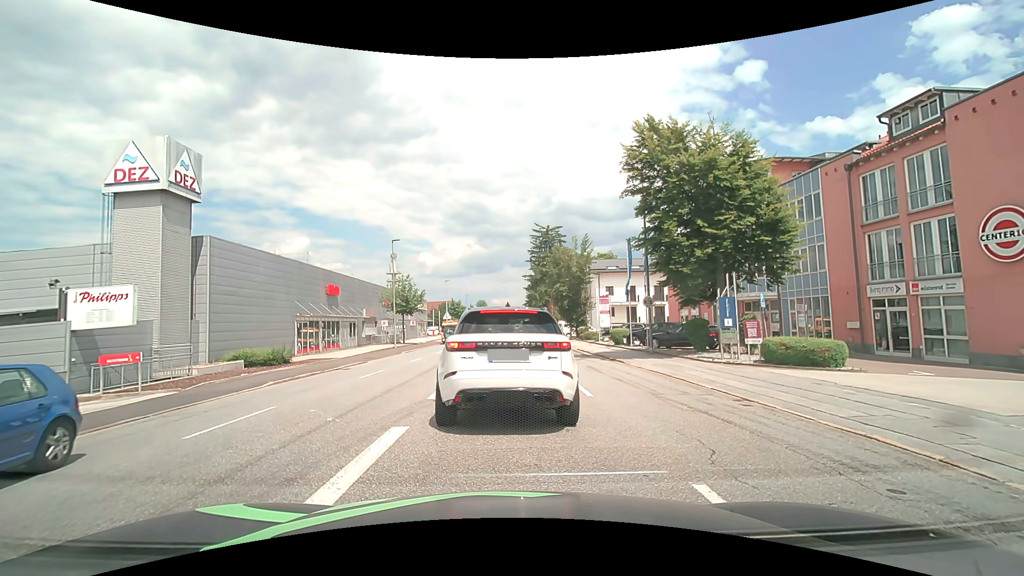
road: tertiary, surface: asphalt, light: Day
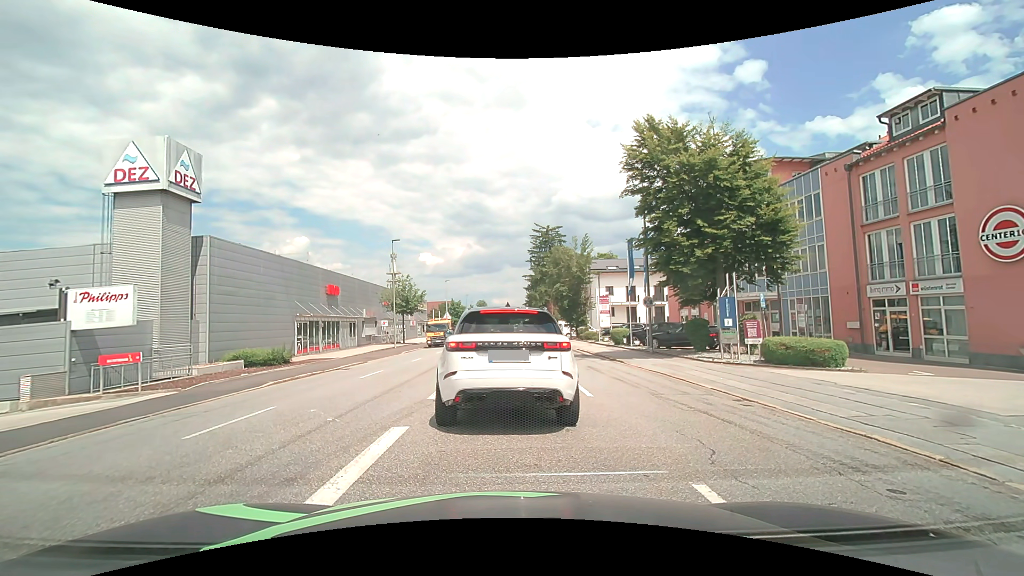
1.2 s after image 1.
(0.0, 0.0) m; 0°
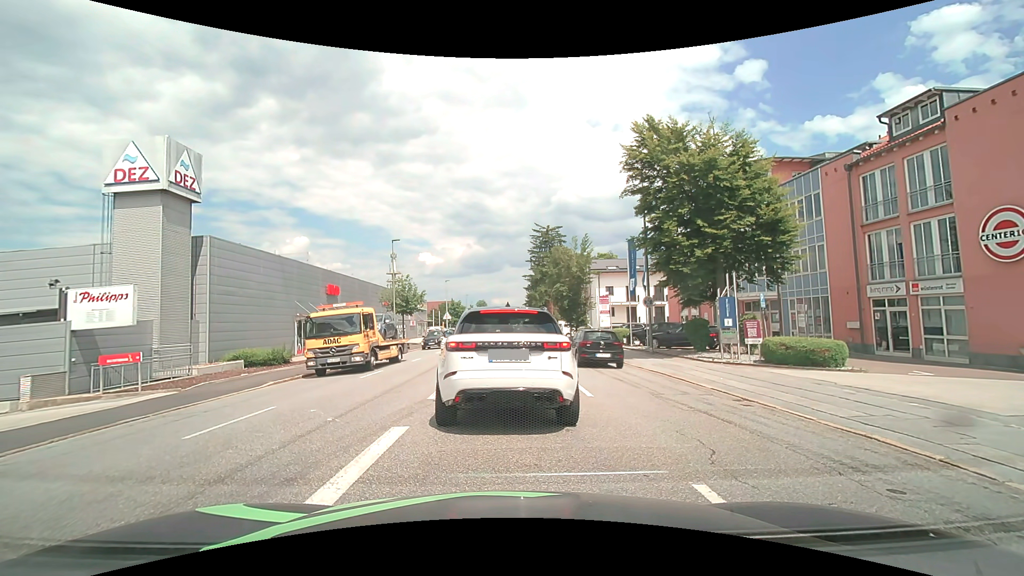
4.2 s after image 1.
(0.0, 0.0) m; 0°
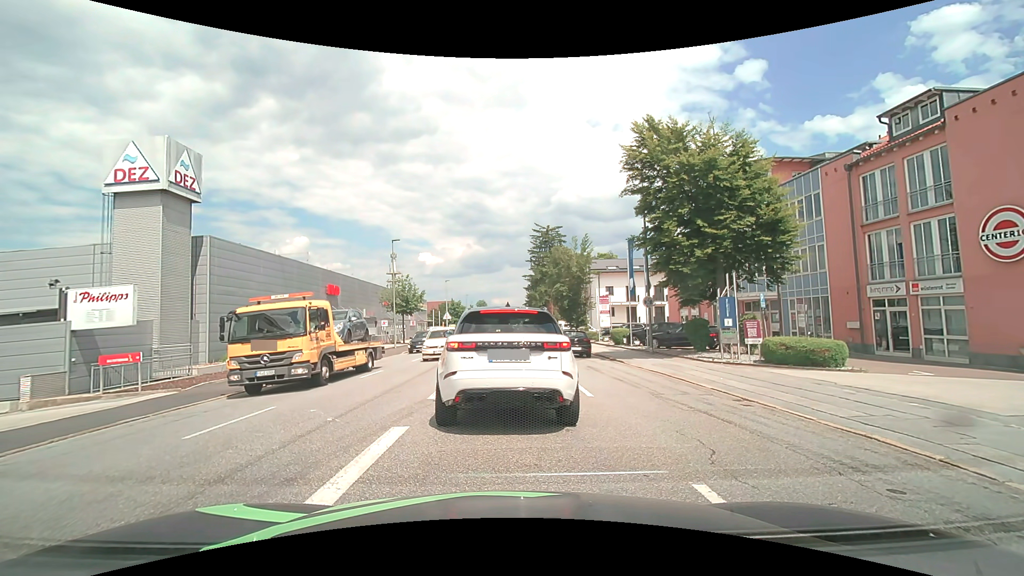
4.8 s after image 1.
(0.0, 0.0) m; 0°
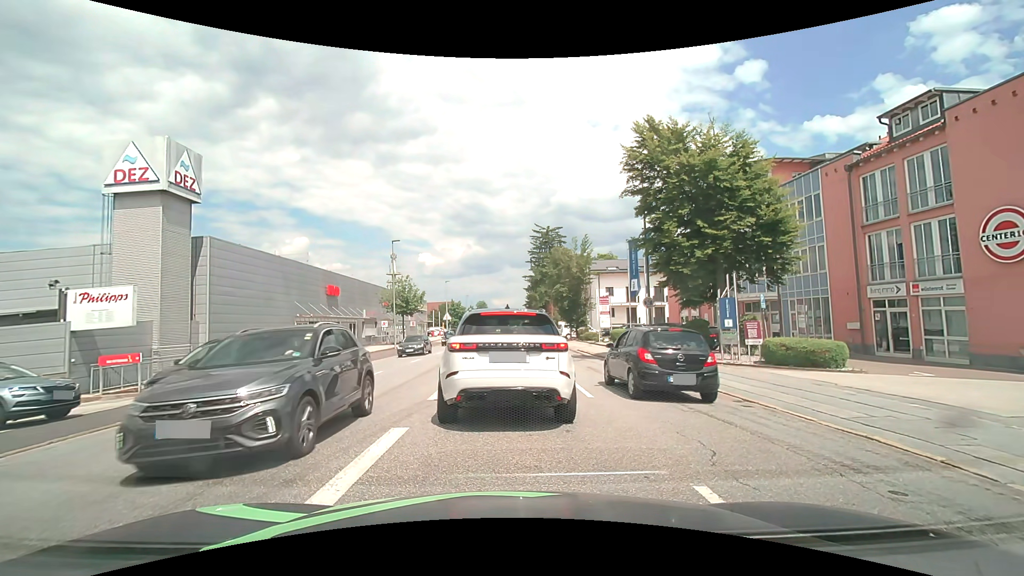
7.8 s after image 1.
(0.0, 0.0) m; 0°
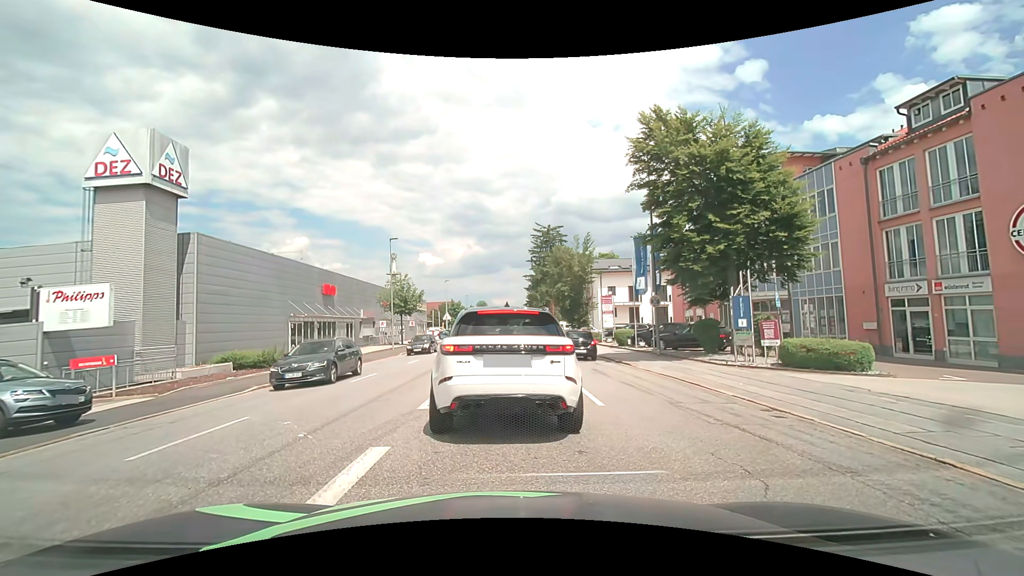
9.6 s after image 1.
(0.0, +1.2) m; 0°
